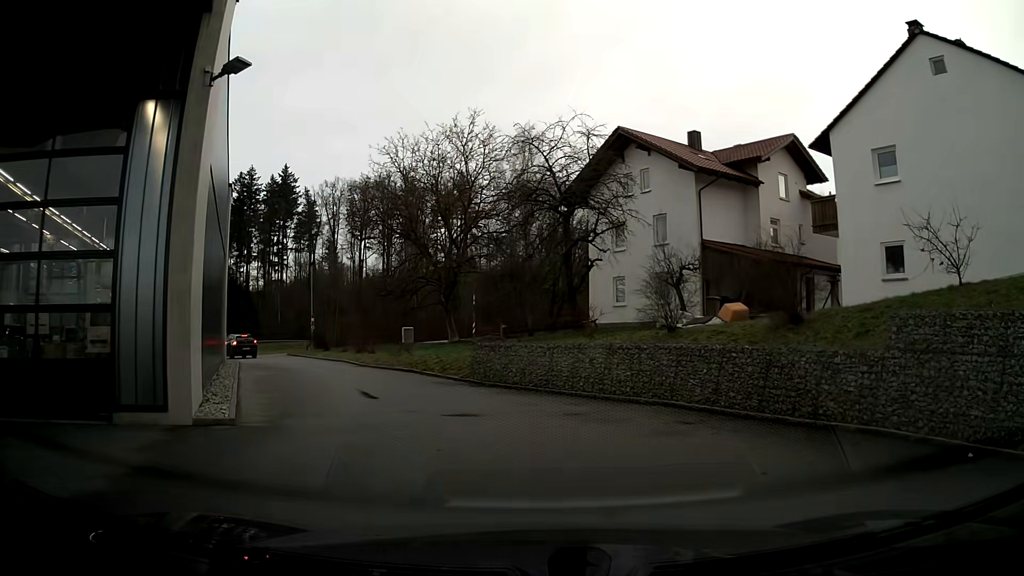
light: Day
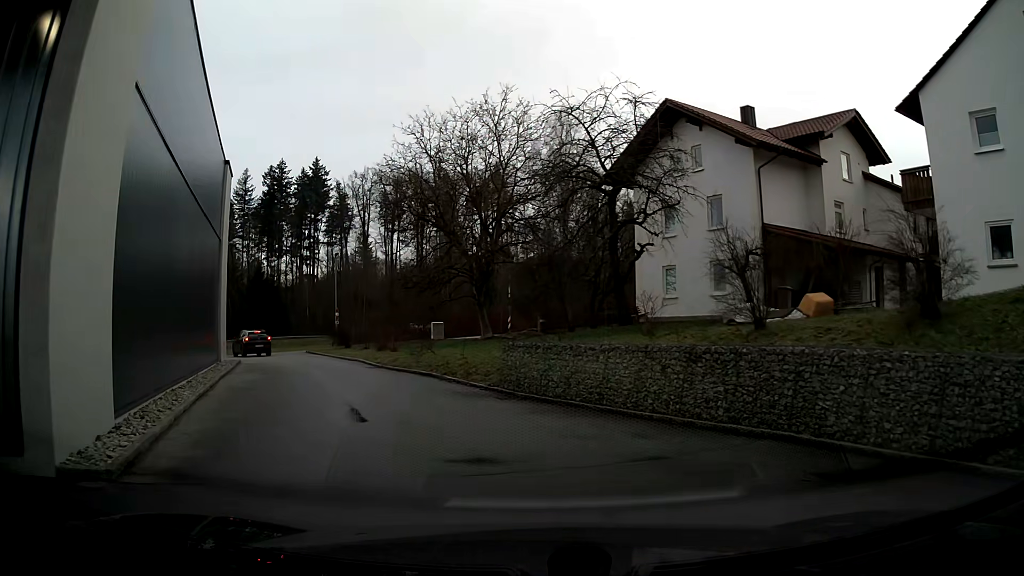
(-0.1, +3.8) m; -4°
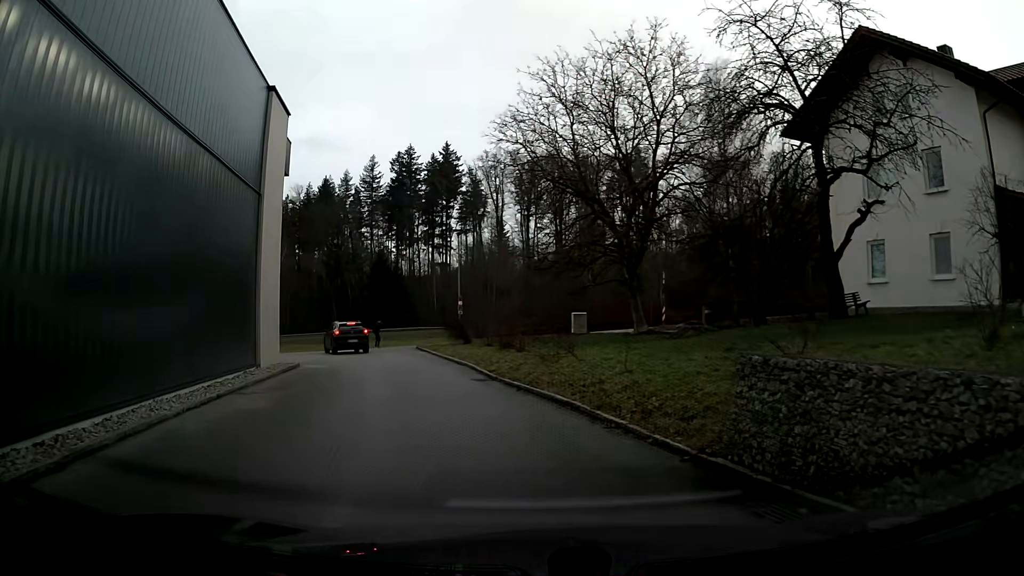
(-0.7, +8.1) m; -11°
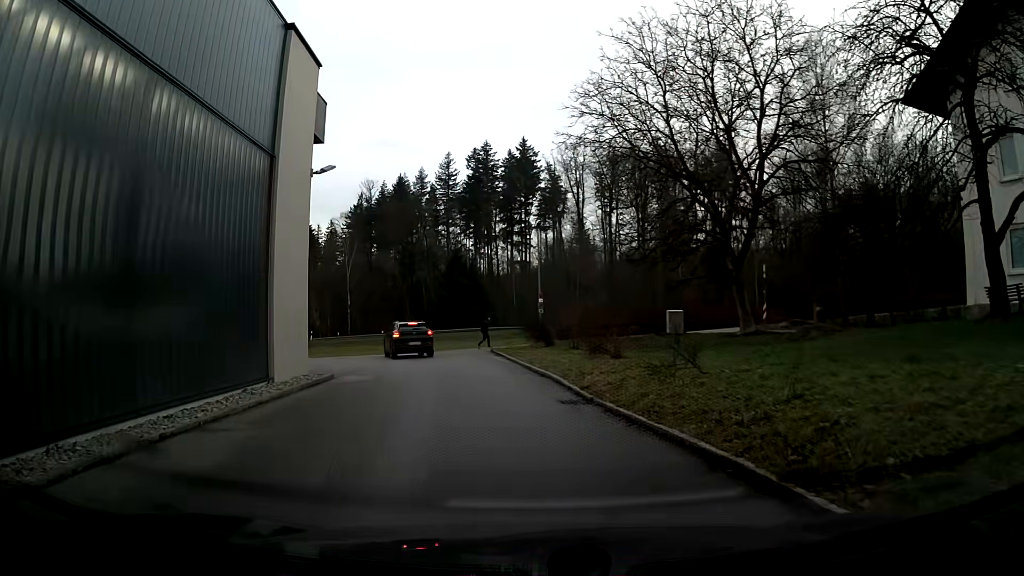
(-0.2, +4.4) m; -6°
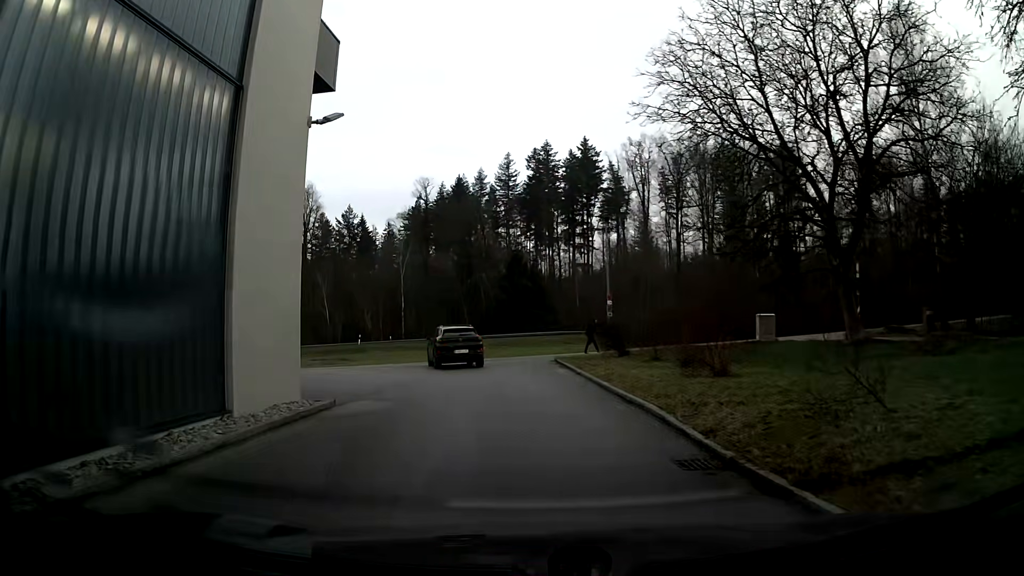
(-0.2, +4.6) m; -4°
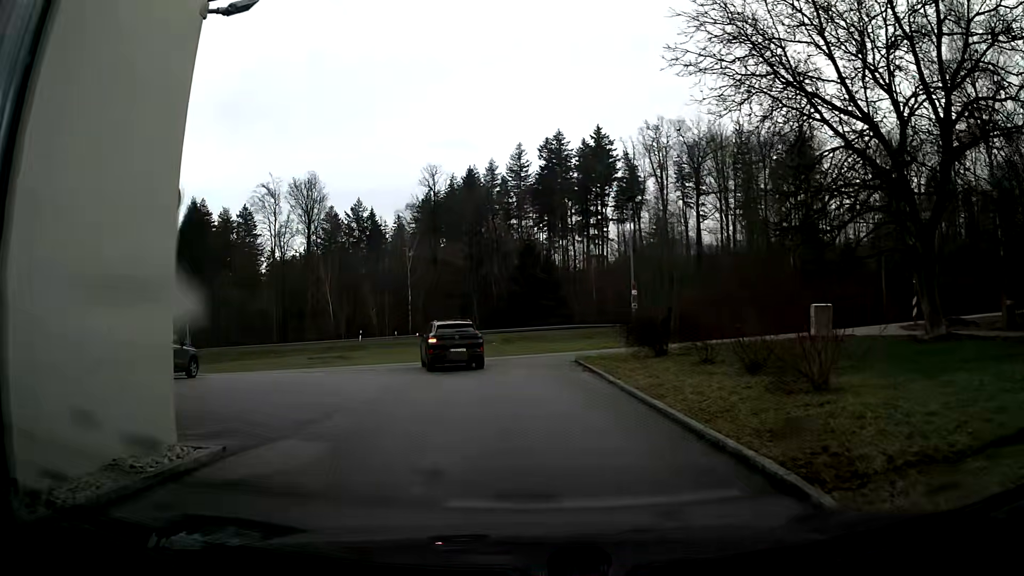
(-0.1, +4.6) m; -1°
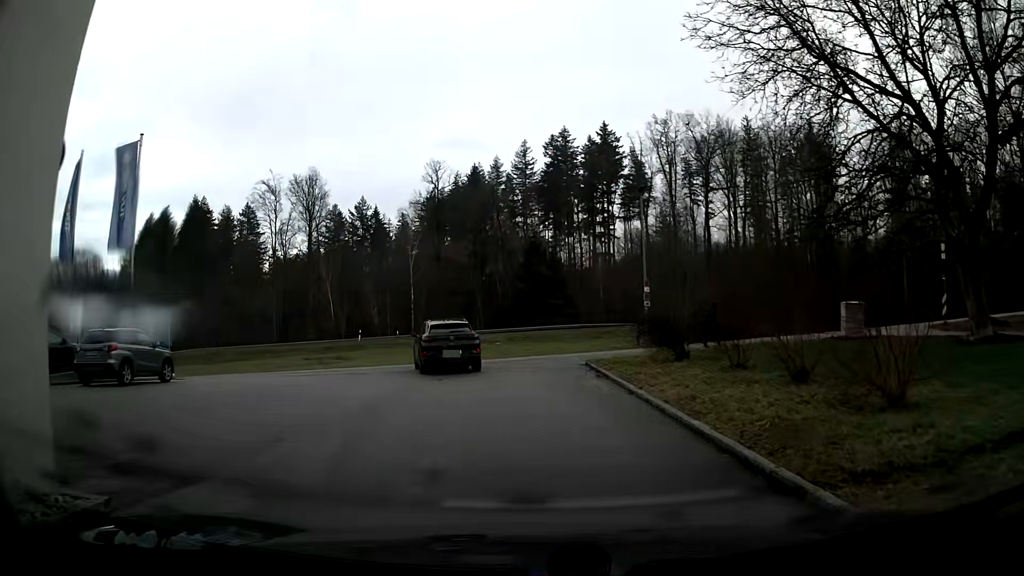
(0.0, +2.2) m; -1°
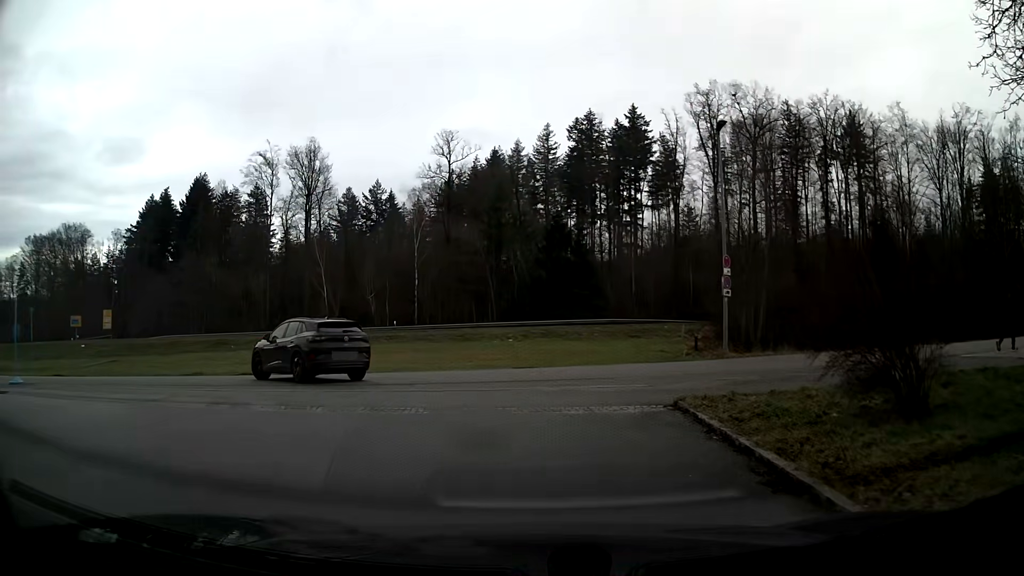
(-0.1, +10.8) m; -2°
(0, +10) (-5, +18) (-14, +21) (-24, +22) (-34, +24) (-44, +25) (-54, +27) (-64, +29) (-74, +30) (-82, +25) m
